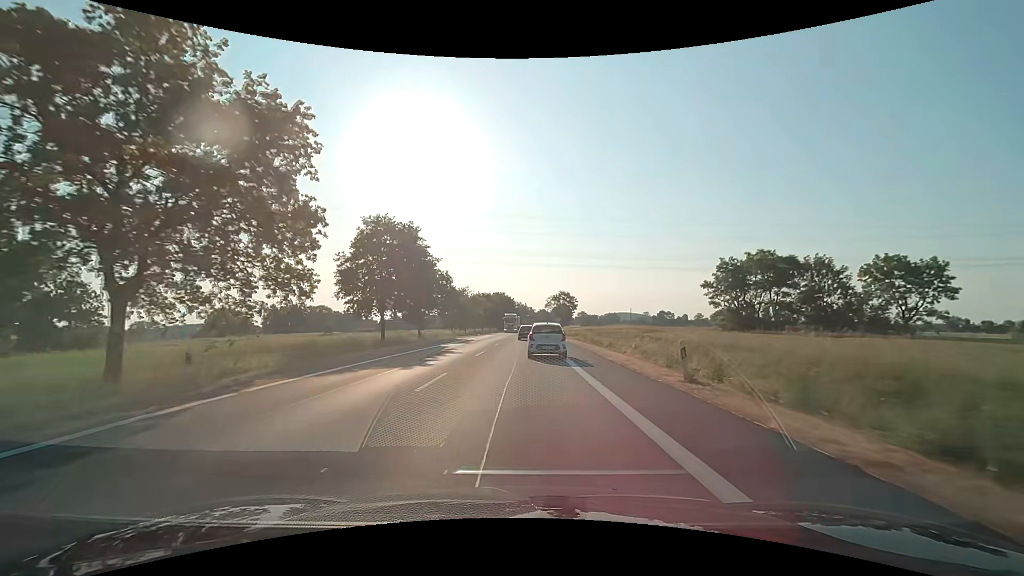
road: primary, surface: asphalt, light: Day
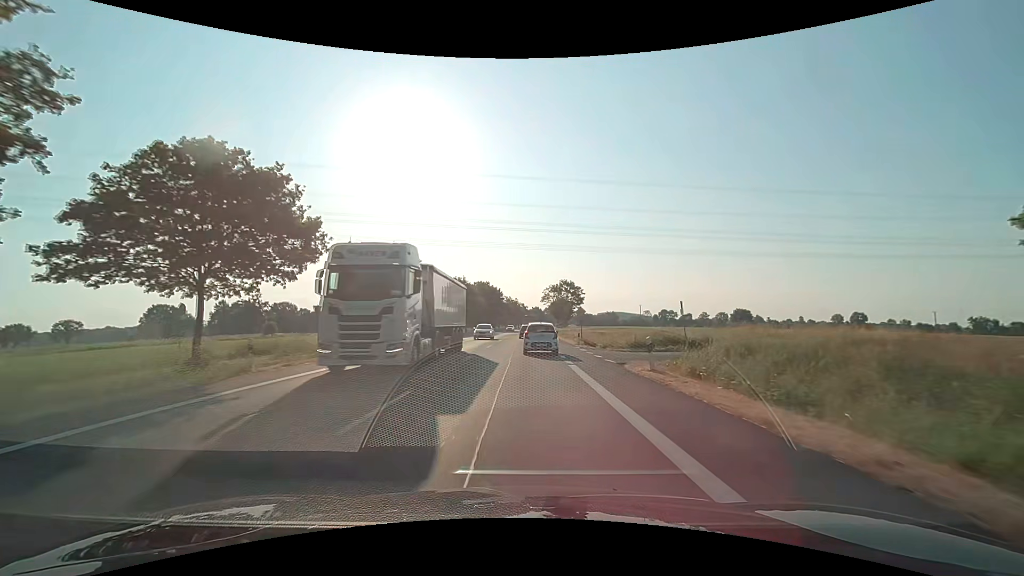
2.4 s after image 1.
(+0.5, +40.1) m; +1°
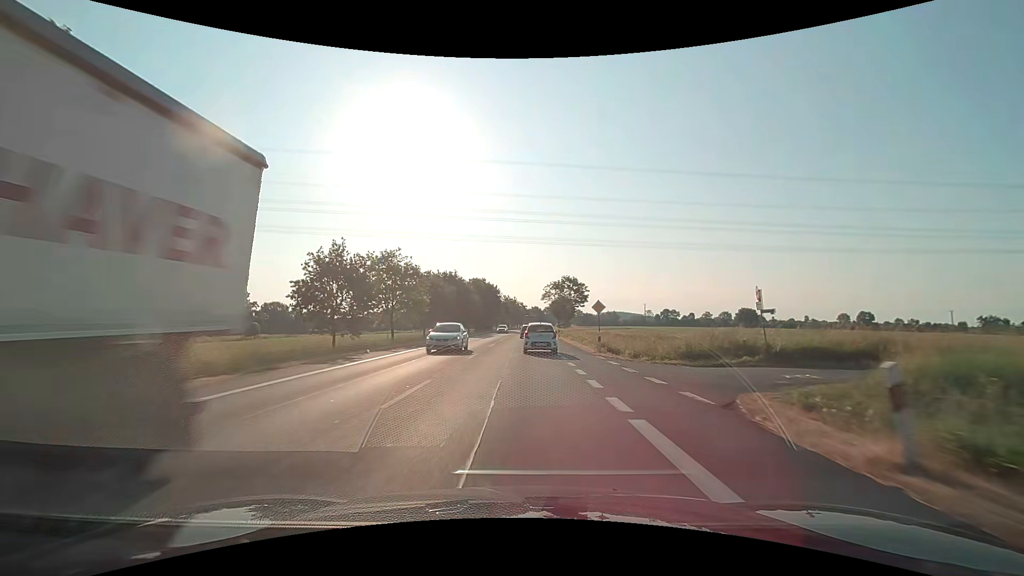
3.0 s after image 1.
(0.0, +10.0) m; 0°
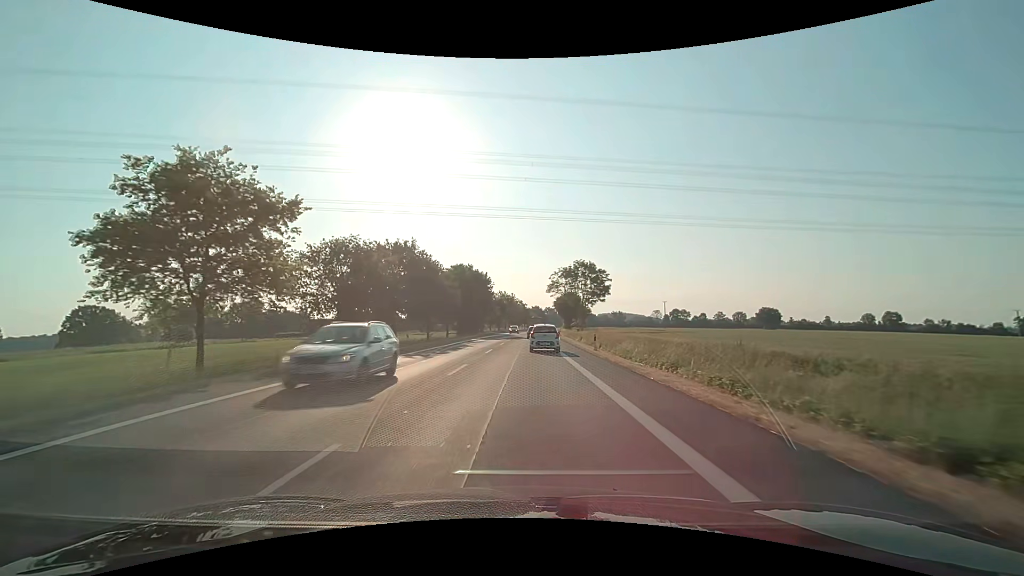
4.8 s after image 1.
(-0.1, +30.5) m; 0°
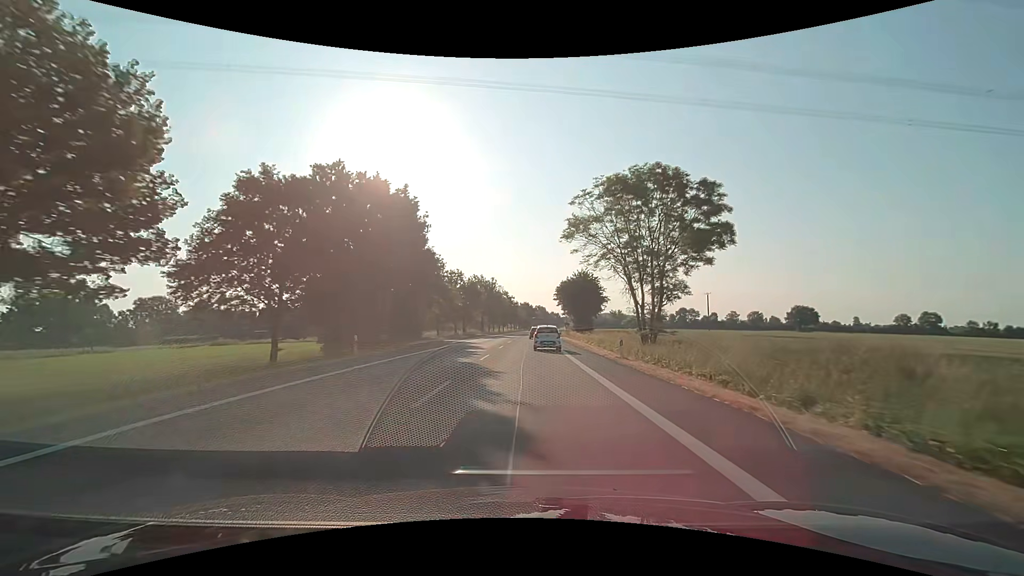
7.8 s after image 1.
(+0.4, +53.6) m; +1°
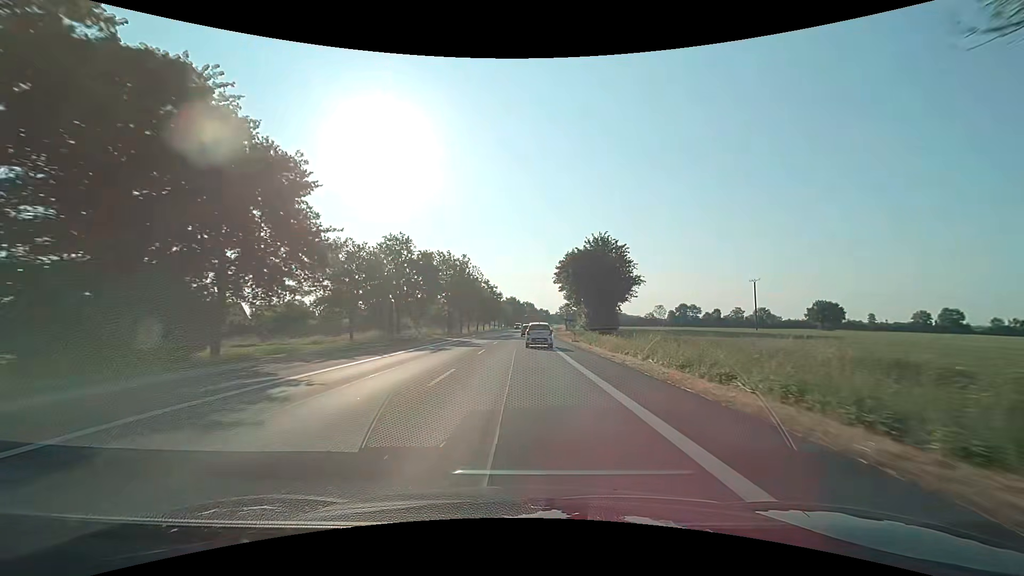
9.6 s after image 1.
(+0.4, +33.6) m; +1°
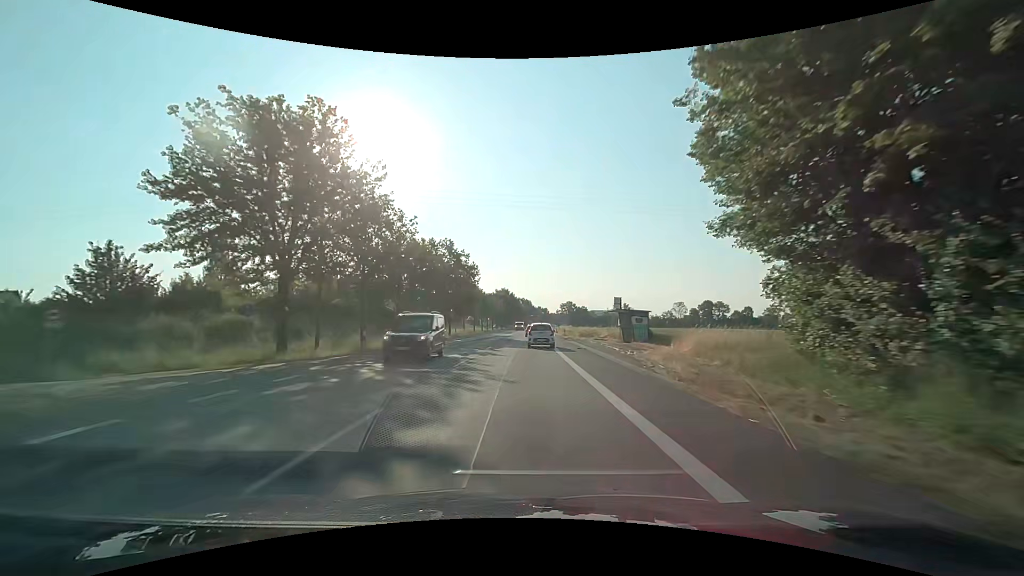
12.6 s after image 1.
(+0.3, +54.9) m; 0°
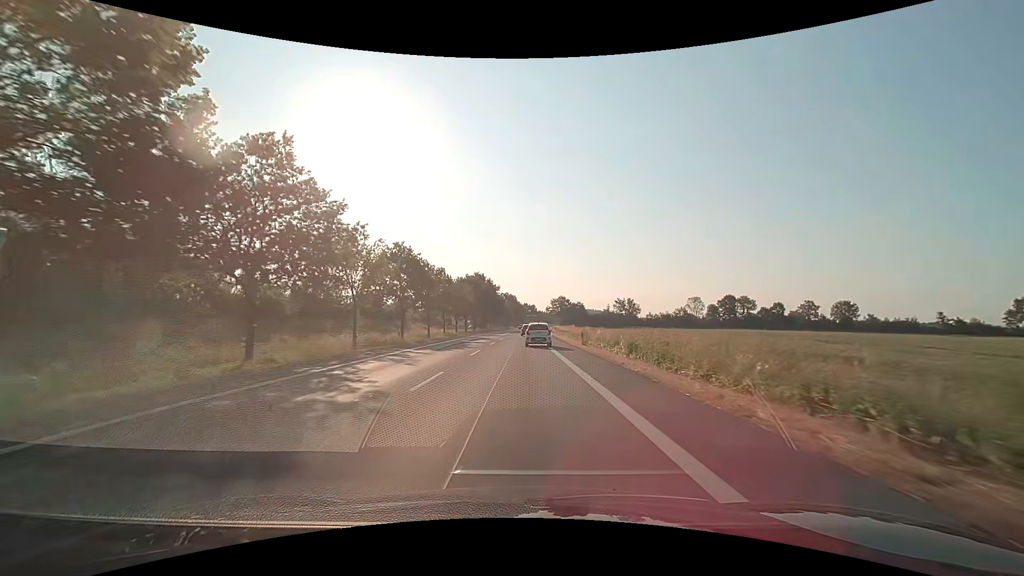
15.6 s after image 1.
(+1.2, +54.0) m; +2°
(0, +10) (0, +20) (0, +30) (0, +40) (0, +50) (0, +60) (0, +70) (+1, +80) (+1, +90) (+1, +100) m
